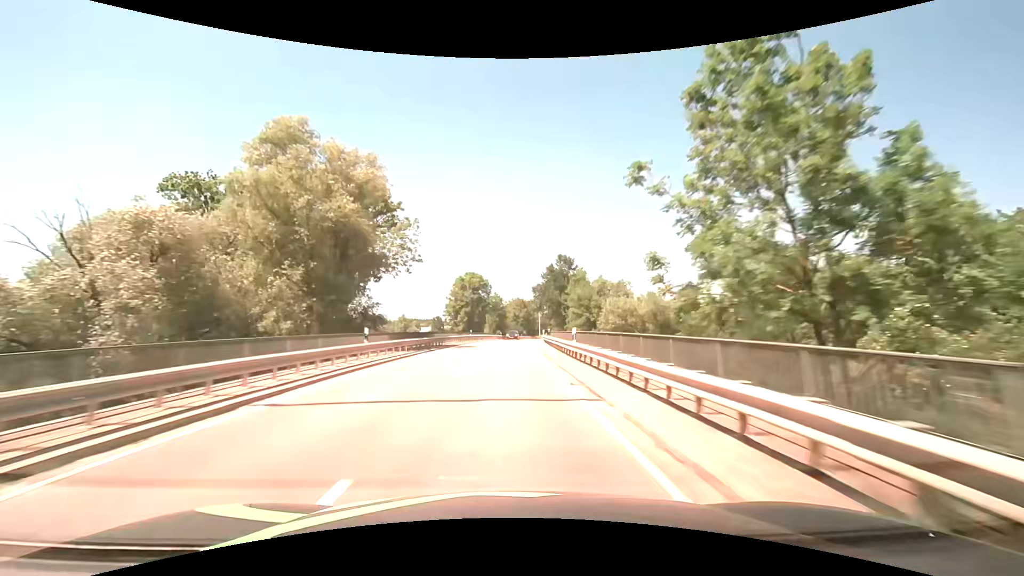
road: tertiary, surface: asphalt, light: Day
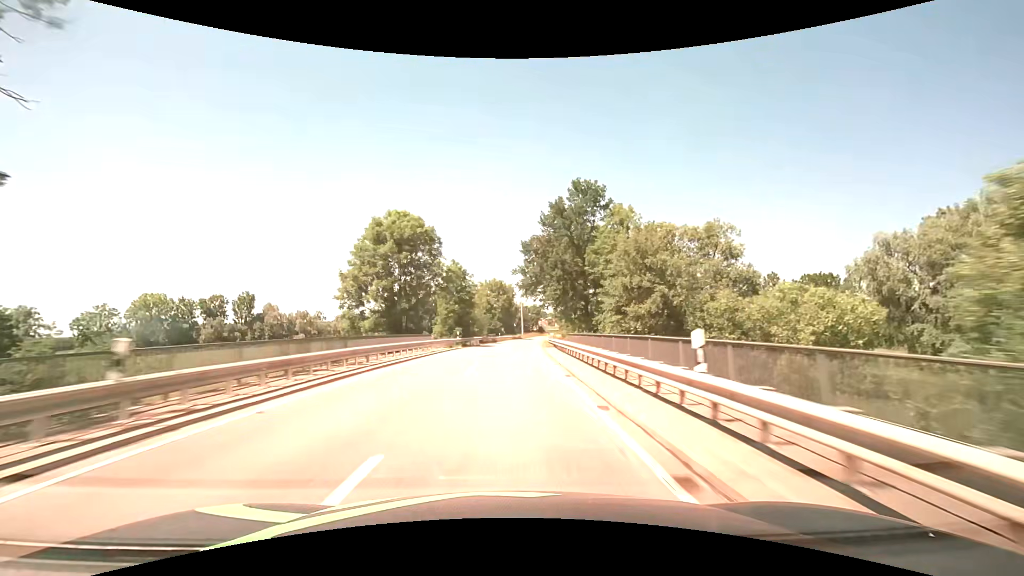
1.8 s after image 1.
(+1.2, +47.3) m; +3°
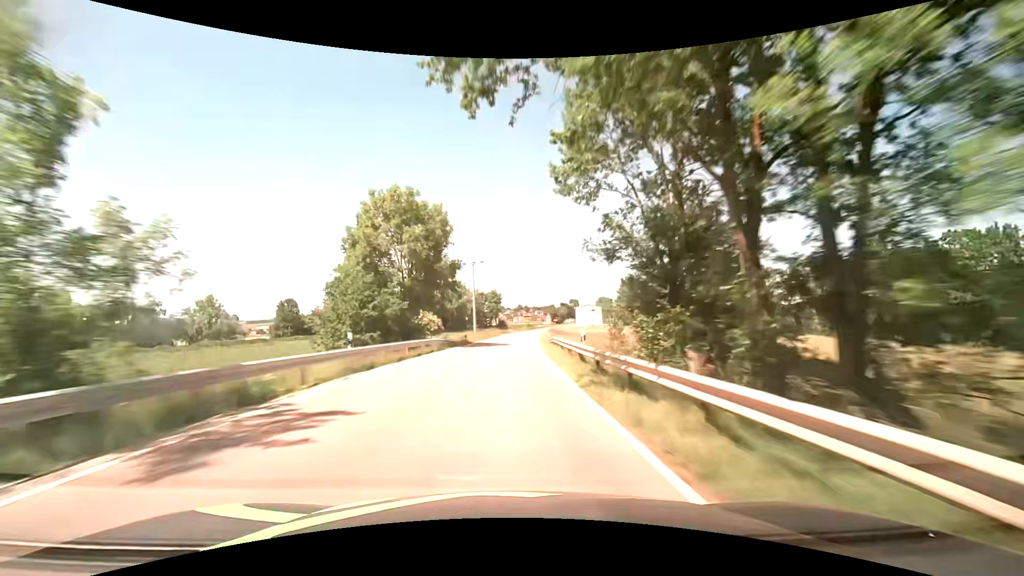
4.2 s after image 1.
(+2.6, +63.4) m; +5°
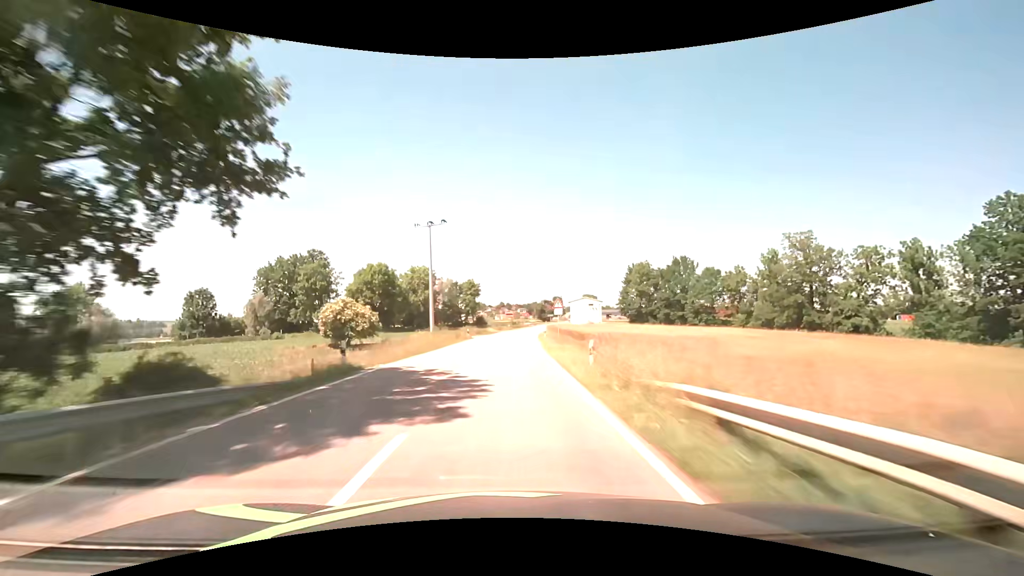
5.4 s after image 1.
(+0.9, +31.8) m; +3°
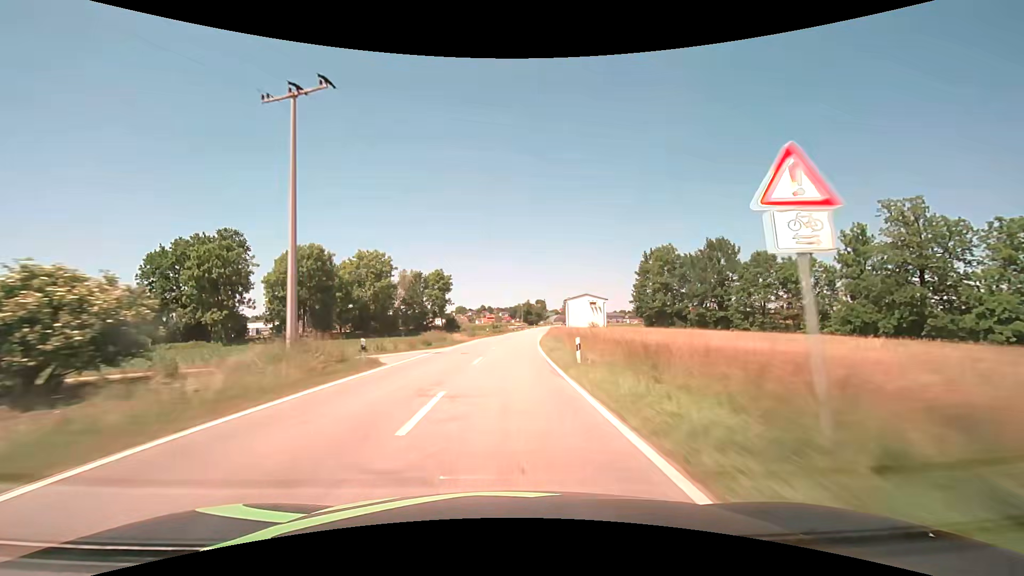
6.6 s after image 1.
(+0.5, +31.8) m; +2°
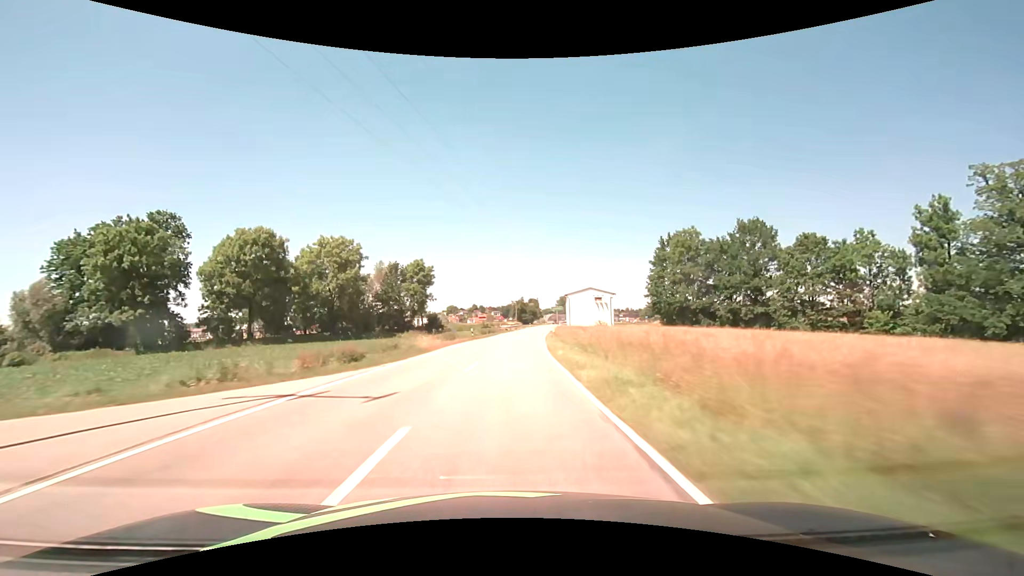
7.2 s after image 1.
(+0.2, +15.8) m; +1°
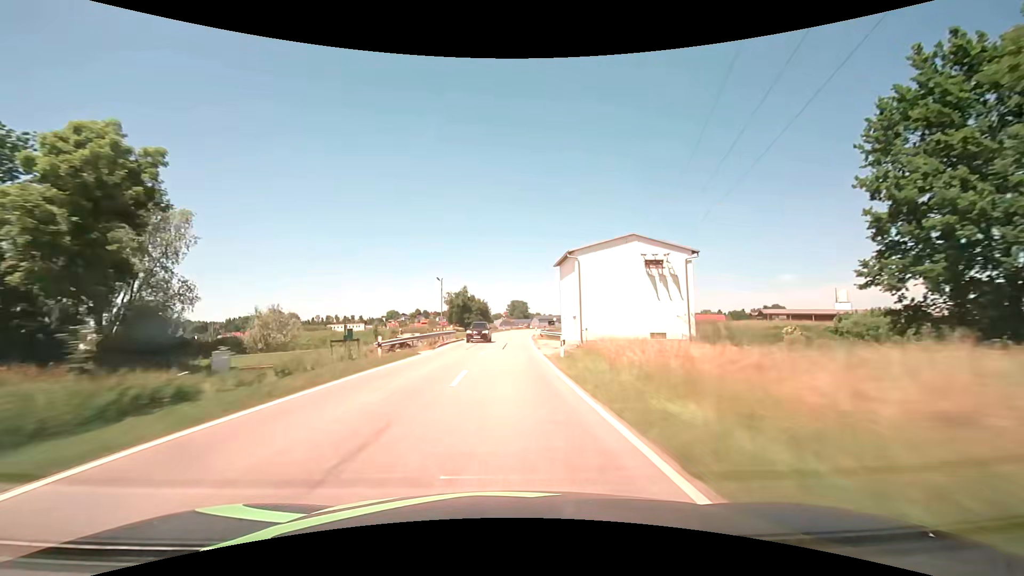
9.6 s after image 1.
(+3.2, +63.0) m; +6°
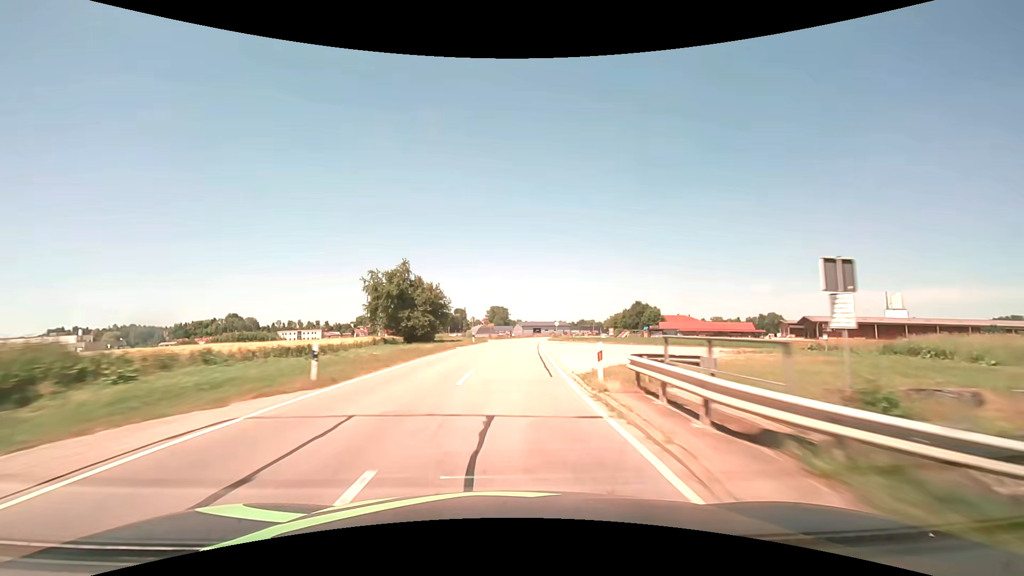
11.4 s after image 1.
(+0.5, +47.3) m; +2°
(0, +10) (0, +20) (+1, +30) (+1, +40) (+2, +50) (+3, +60) (+4, +70) (+5, +80) (+6, +90) (+7, +100) m
